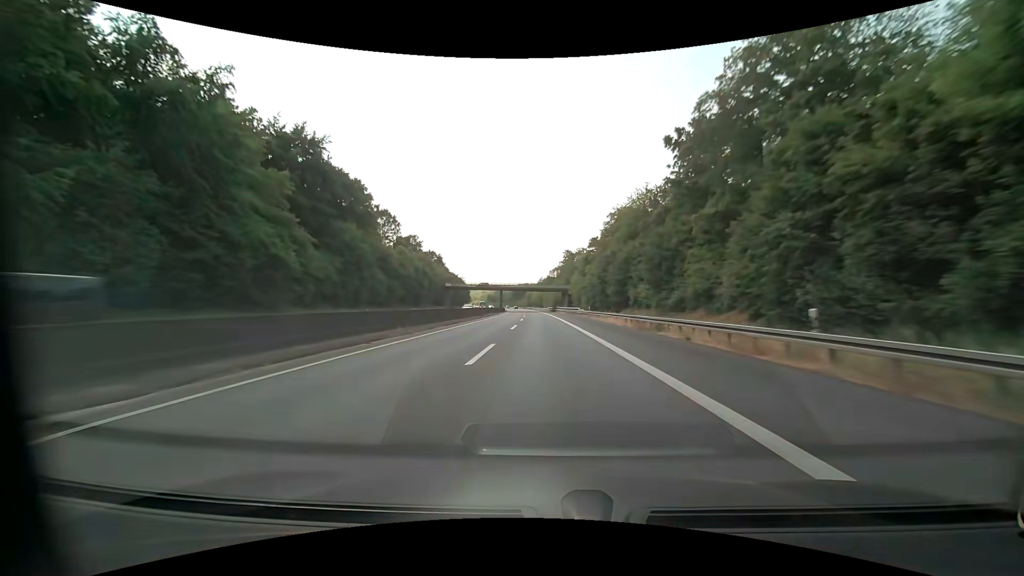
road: motorway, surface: asphalt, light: Day
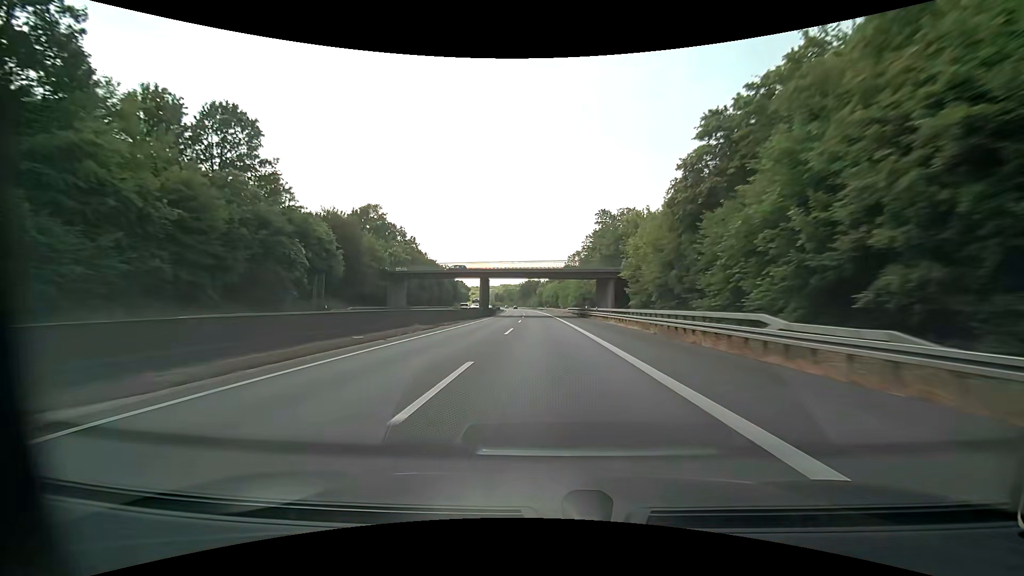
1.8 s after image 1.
(-0.9, +59.5) m; -2°
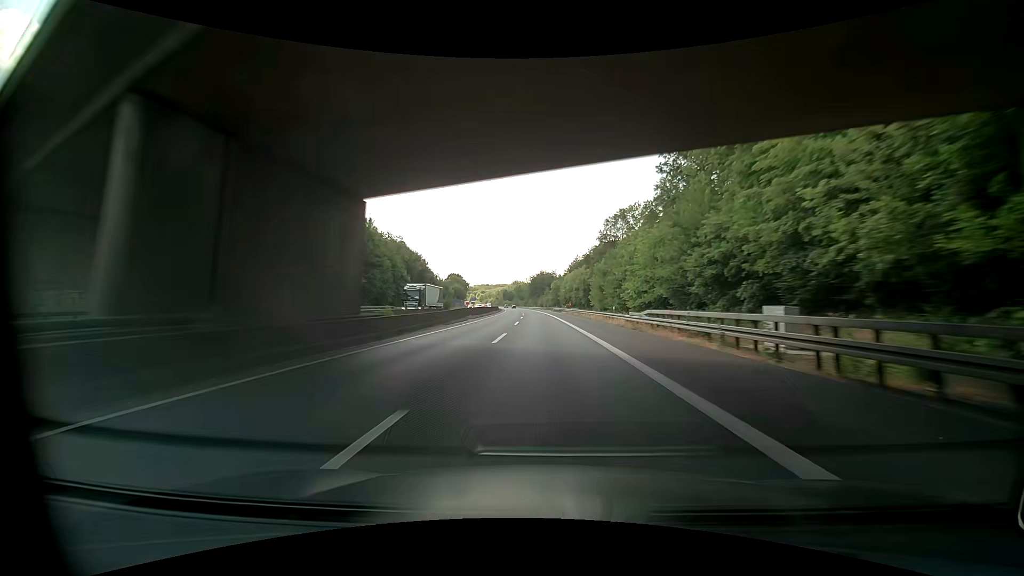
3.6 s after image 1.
(-0.9, +59.8) m; -2°
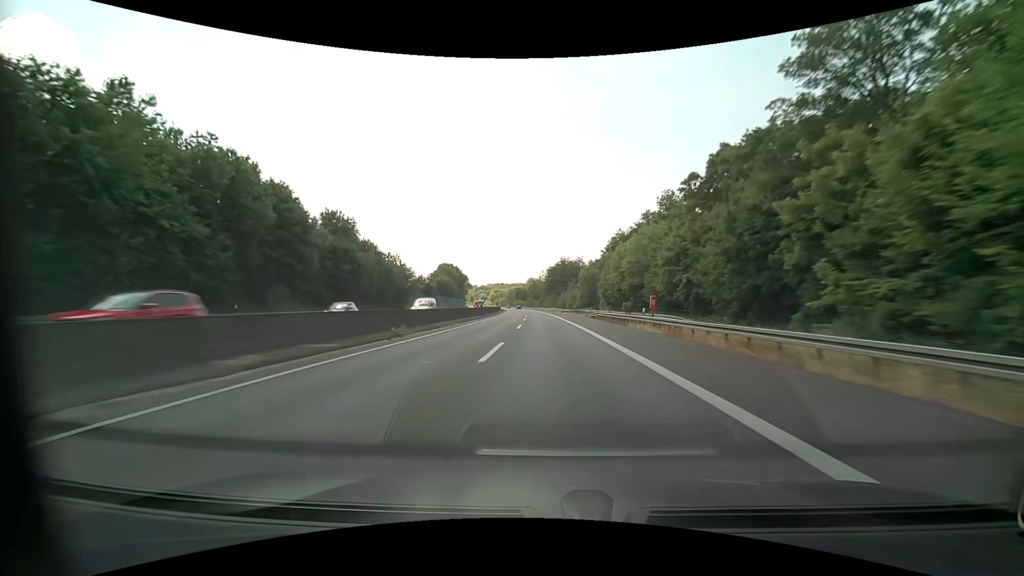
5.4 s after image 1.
(0.0, +60.1) m; -2°
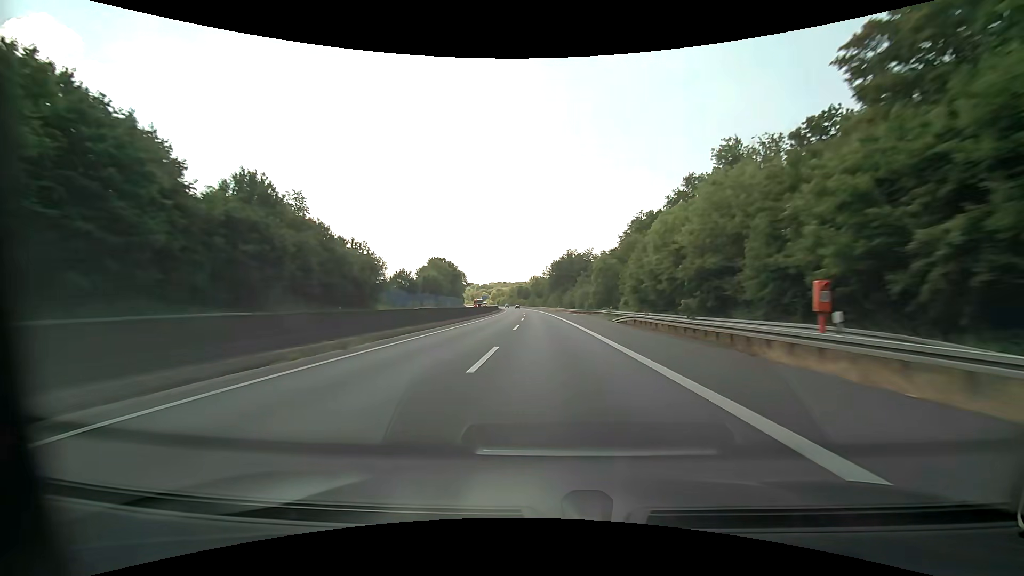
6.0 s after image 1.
(0.0, +20.1) m; 0°
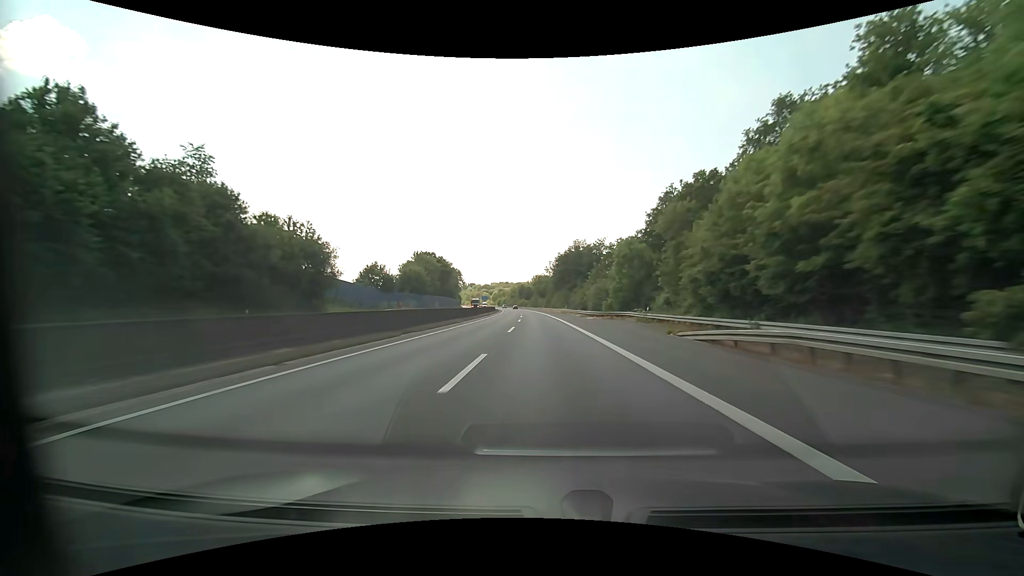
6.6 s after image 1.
(0.0, +20.1) m; 0°
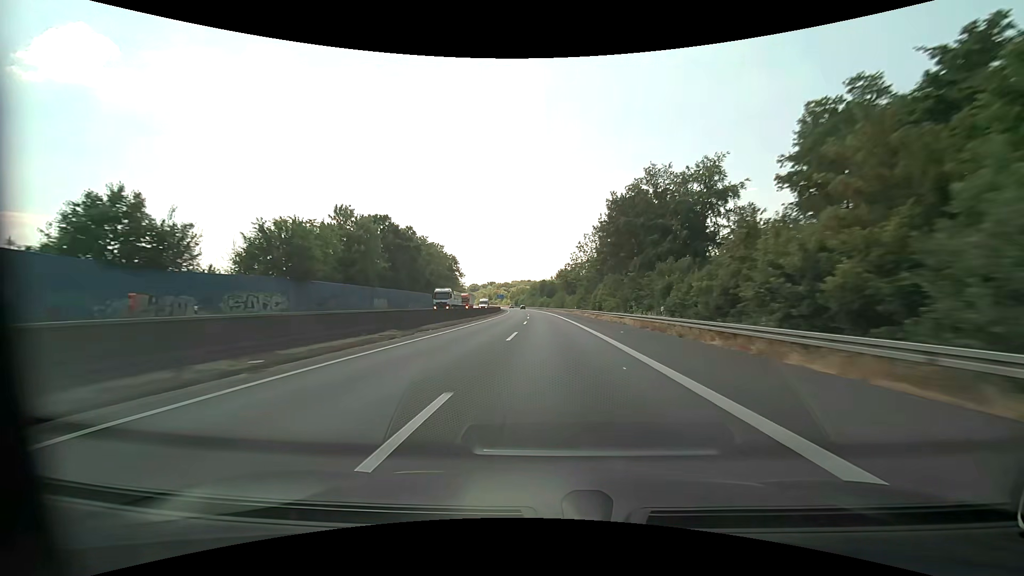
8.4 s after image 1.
(-1.2, +60.4) m; -3°
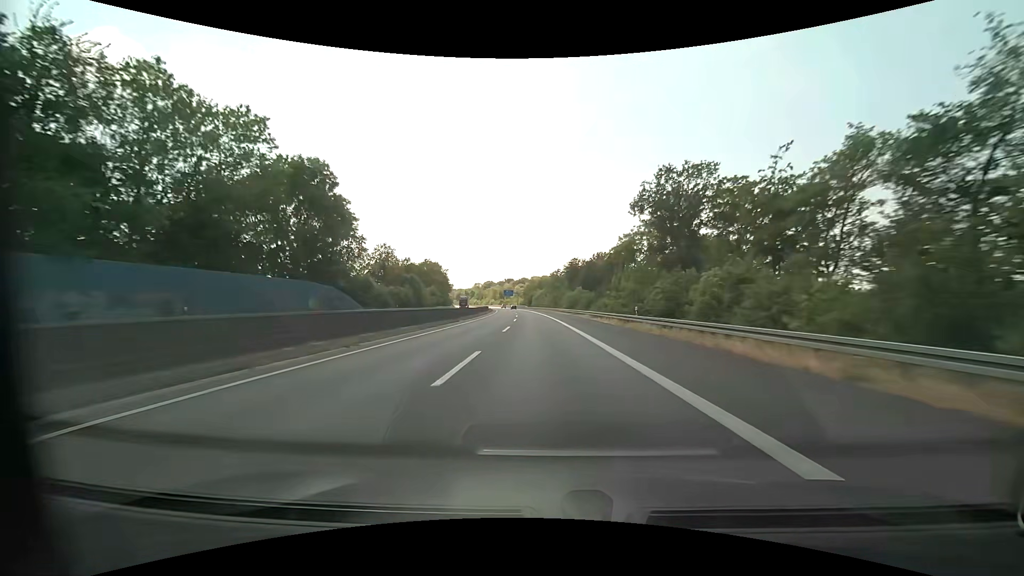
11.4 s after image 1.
(-2.1, +101.0) m; -3°
(0, +10) (0, +20) (0, +30) (-1, +40) (-1, +50) (-1, +60) (-2, +70) (-3, +80) (-3, +90) (-4, +100) m
